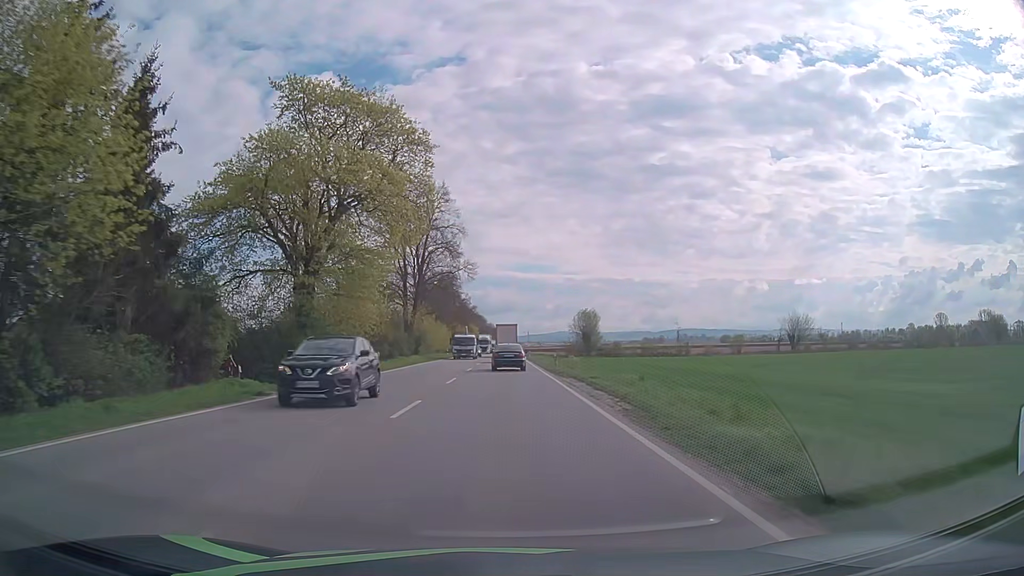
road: primary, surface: asphalt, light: Day
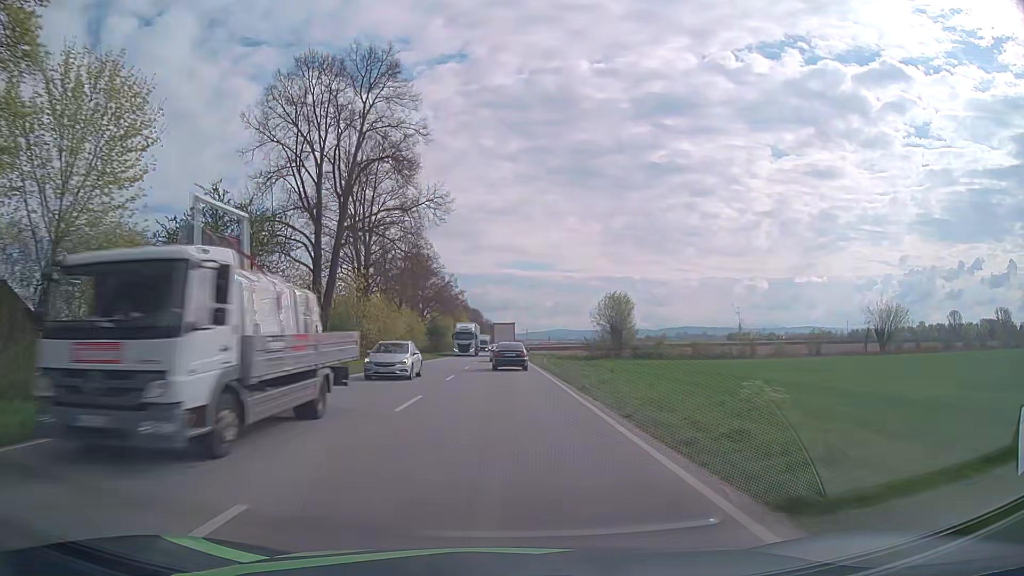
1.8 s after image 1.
(0.0, +34.9) m; 0°
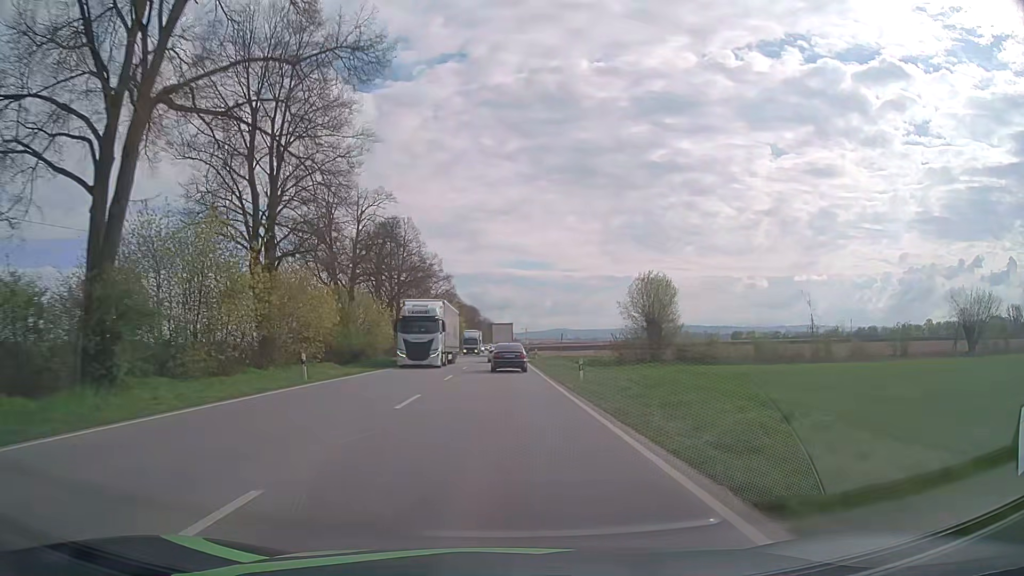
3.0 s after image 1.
(0.0, +23.2) m; 0°
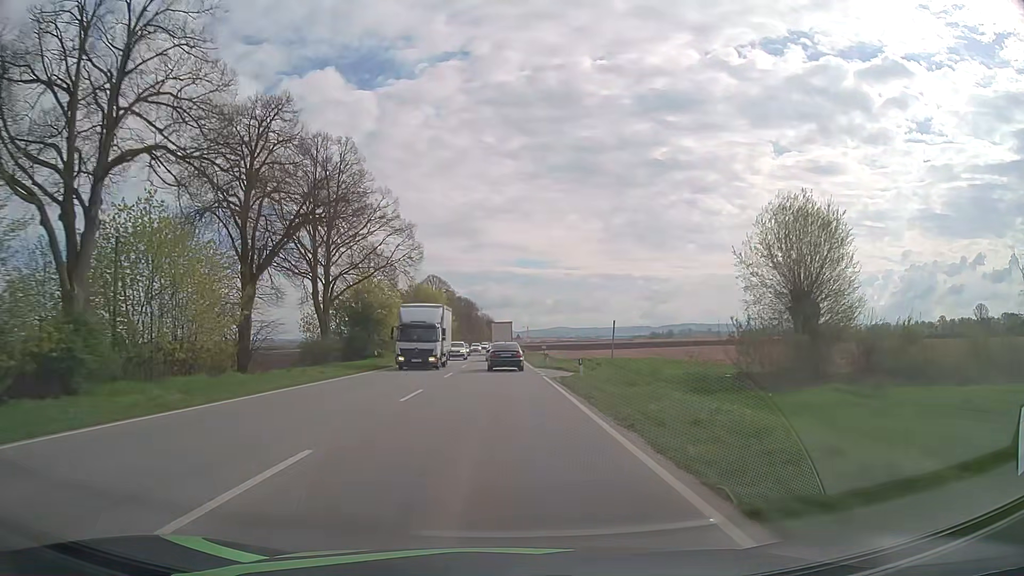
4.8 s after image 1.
(0.0, +34.0) m; 0°
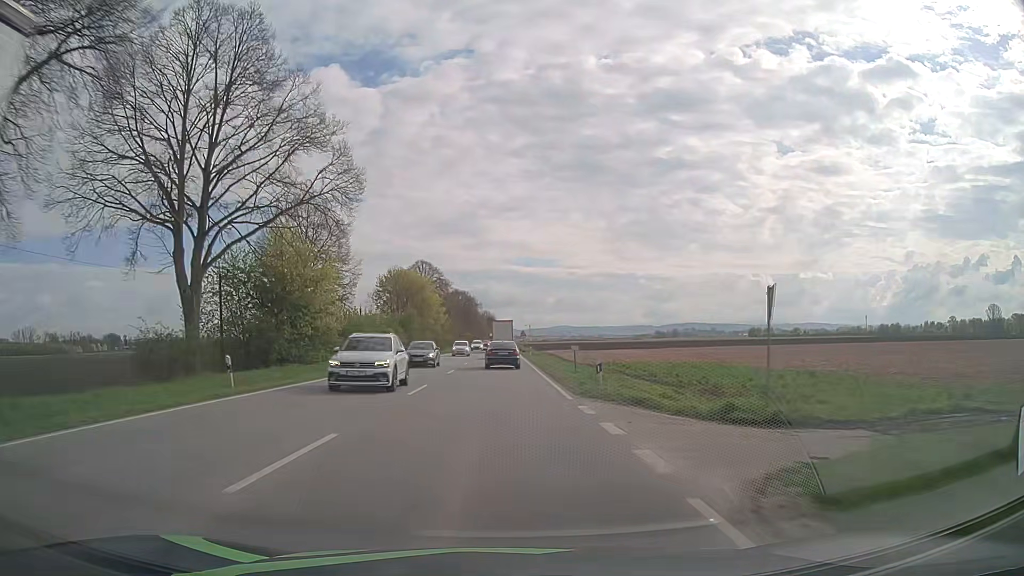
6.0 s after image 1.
(-0.1, +22.1) m; 0°
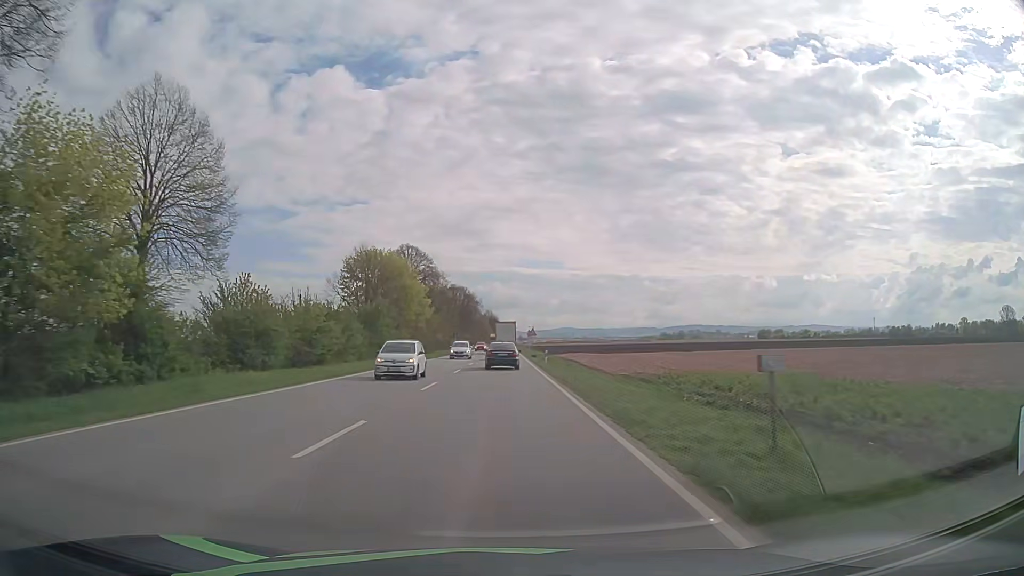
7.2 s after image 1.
(0.0, +22.0) m; 0°
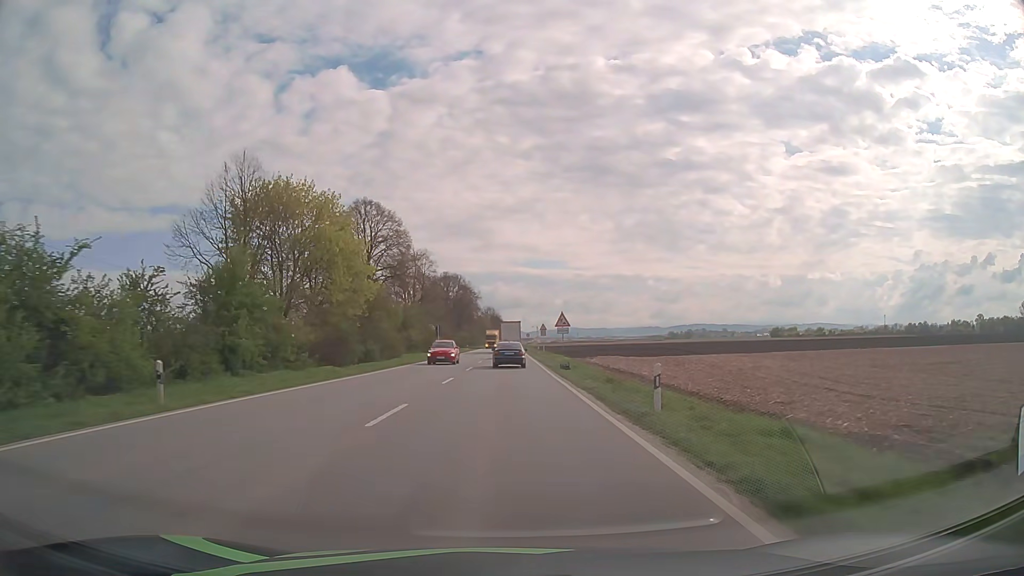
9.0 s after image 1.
(-0.2, +32.9) m; 0°
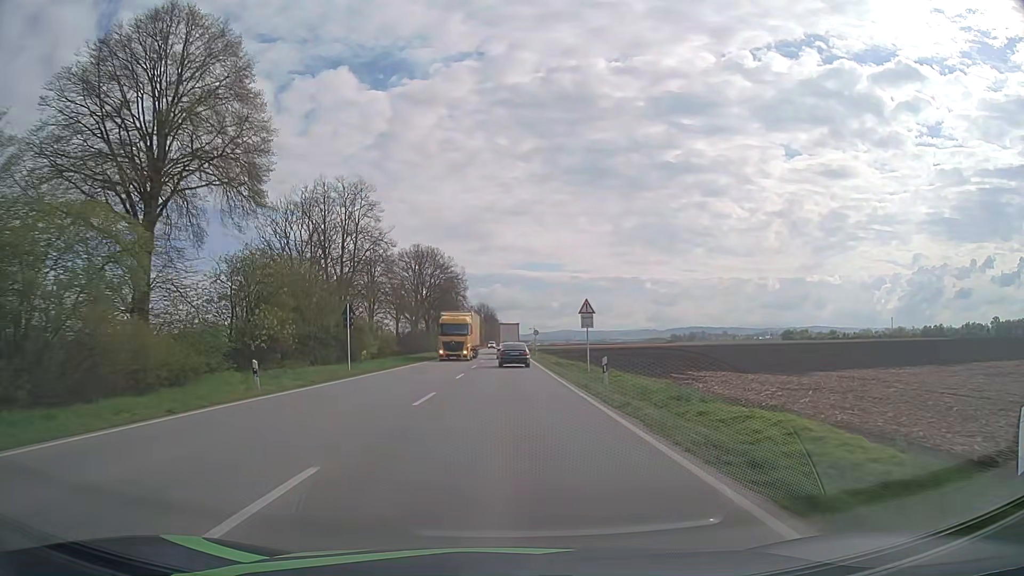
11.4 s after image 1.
(0.0, +43.6) m; 0°
(0, +10) (0, +20) (0, +30) (0, +40) (0, +50) (0, +60) (0, +70) (0, +80) (0, +90) (0, +100) m
